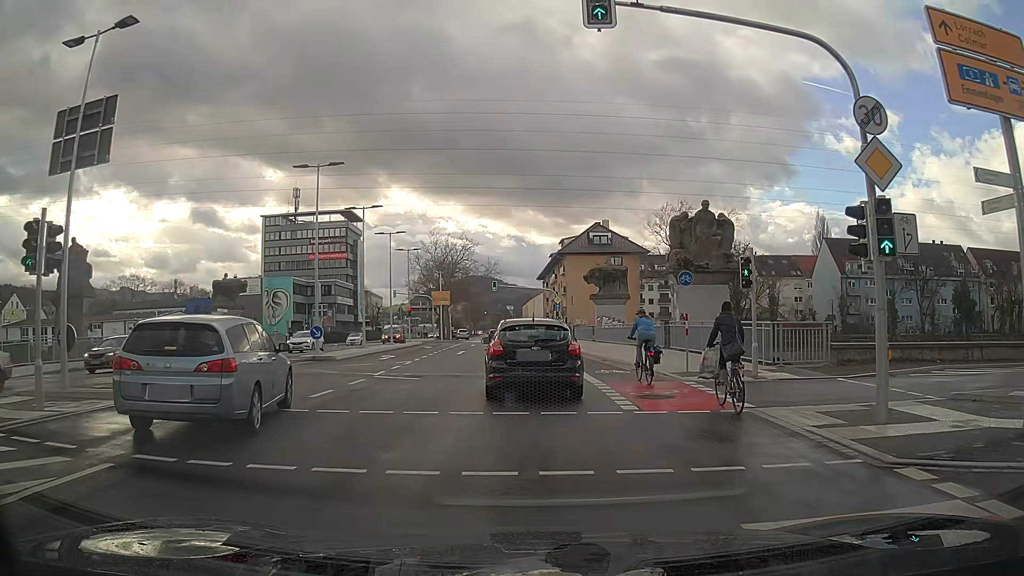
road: secondary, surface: asphalt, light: Day
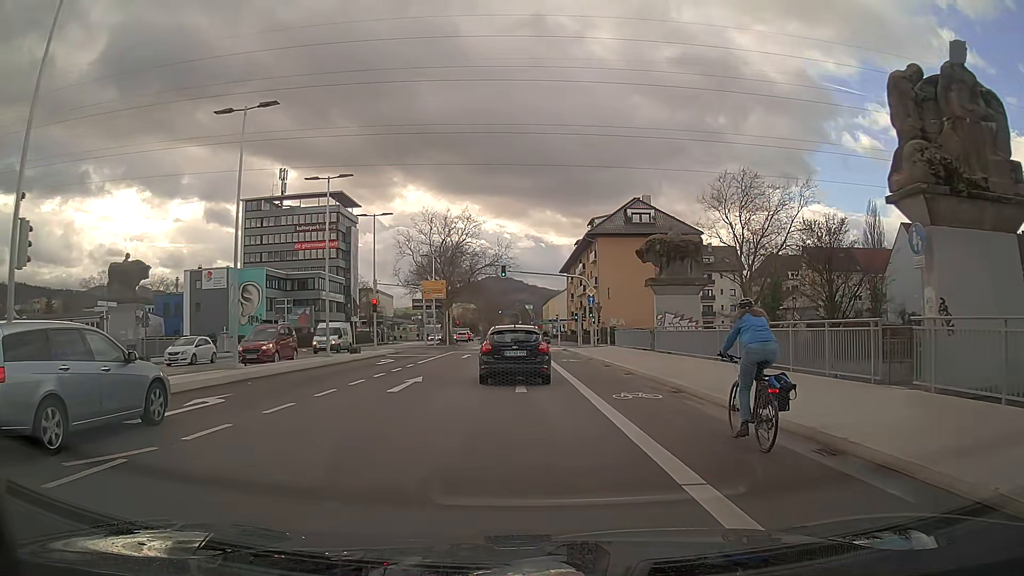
(-0.2, +20.4) m; -2°
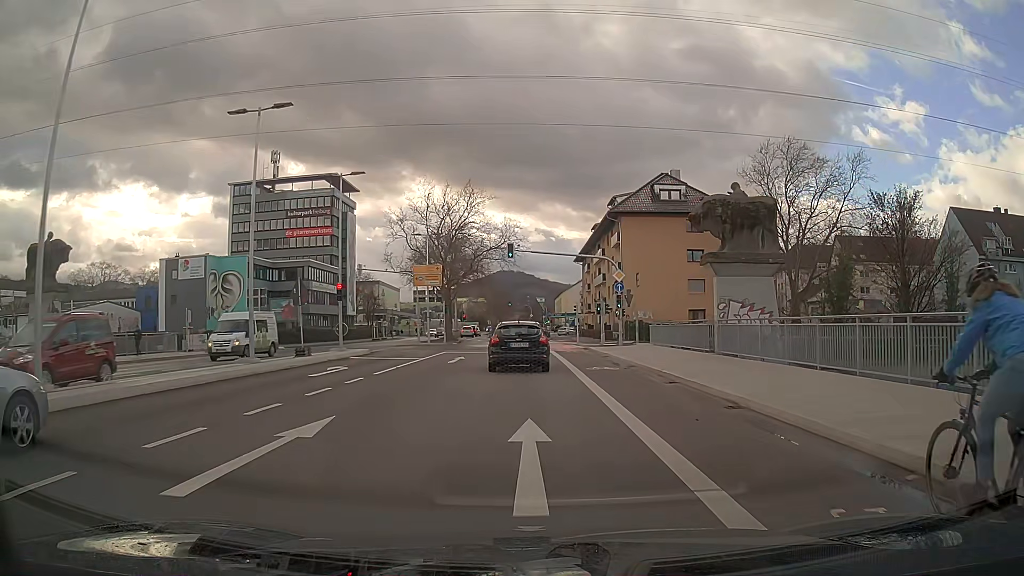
(-0.1, +10.2) m; -1°
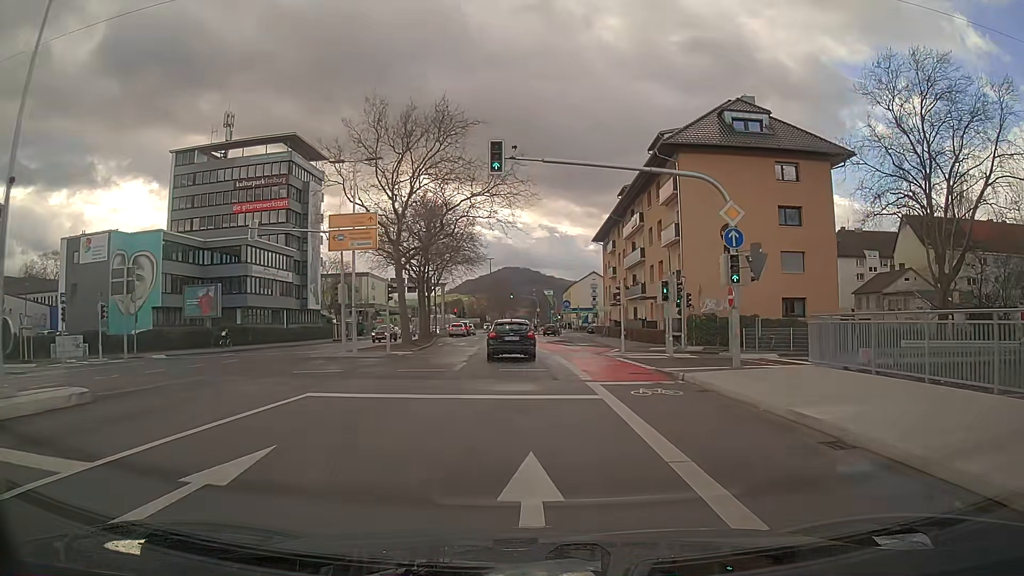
(-0.1, +22.9) m; 0°
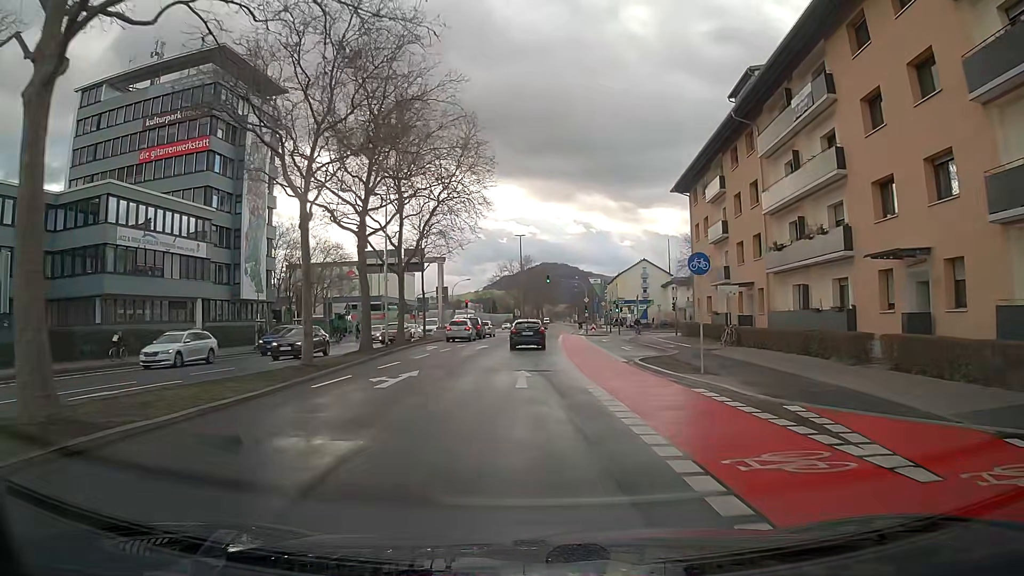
(-1.0, +31.1) m; -3°
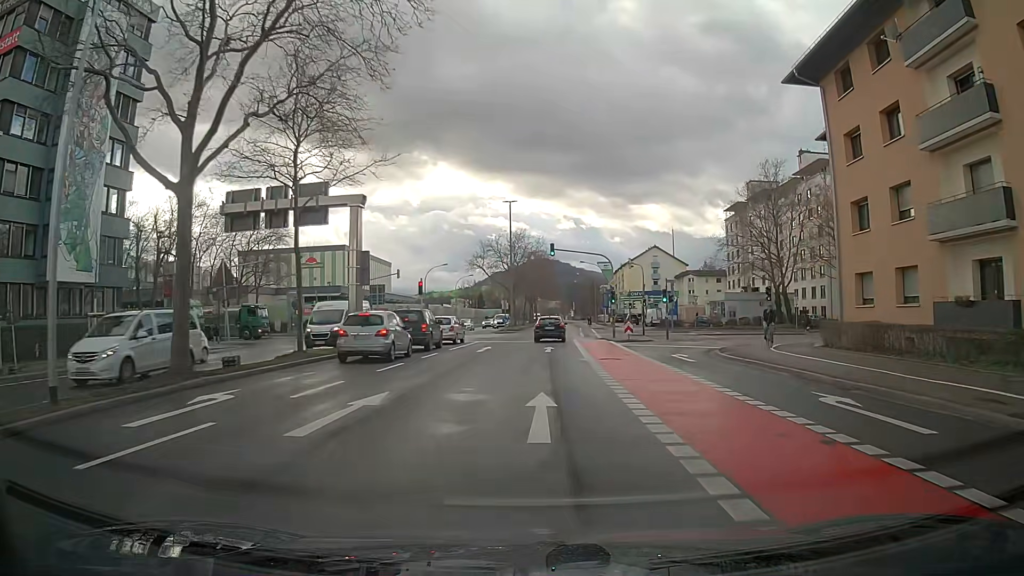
(0.0, +26.8) m; +1°
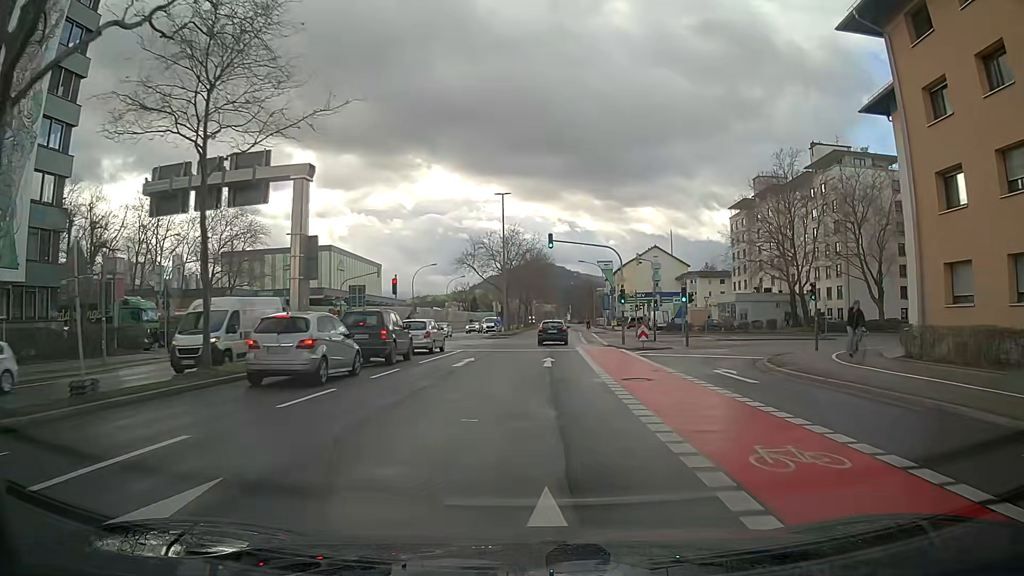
(0.0, +6.8) m; +1°
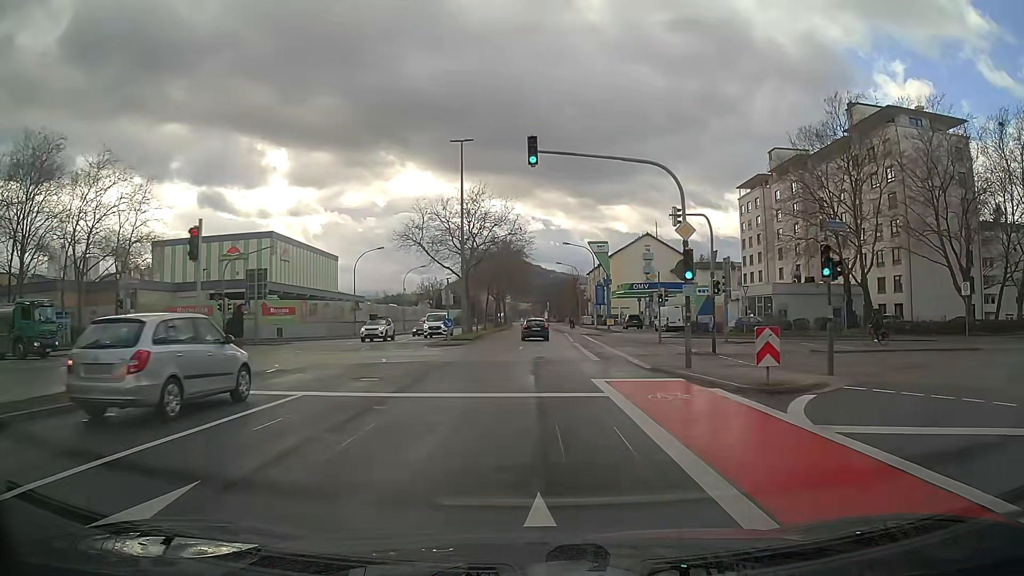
(+0.4, +20.4) m; +2°
